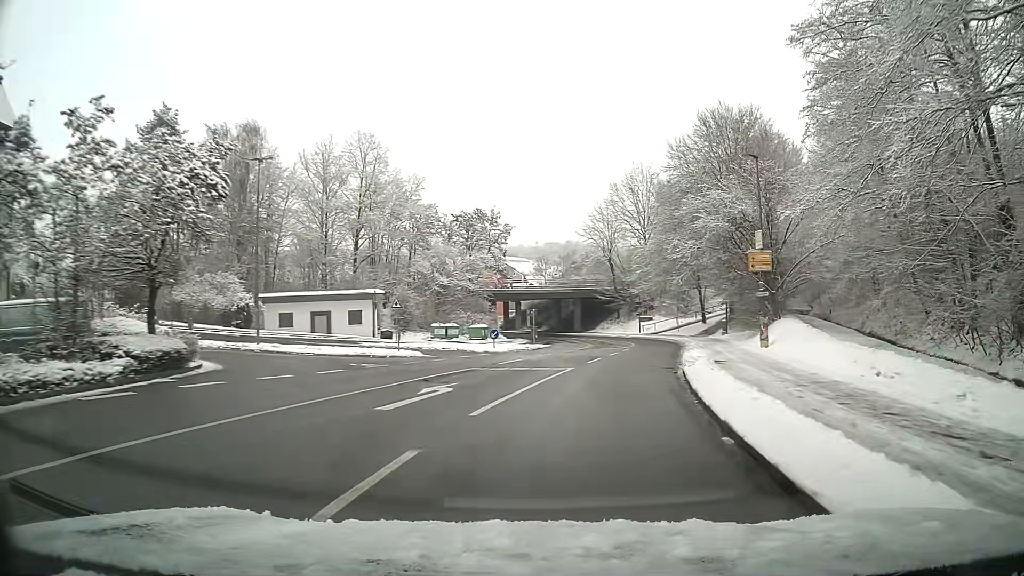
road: unclassified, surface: asphalt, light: Day
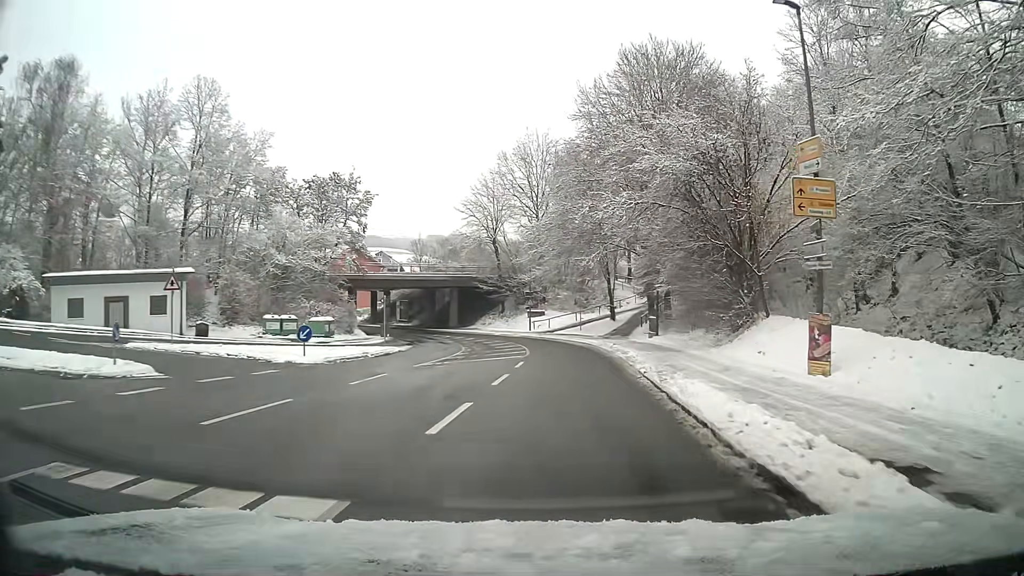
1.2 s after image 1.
(+1.2, +15.1) m; +8°
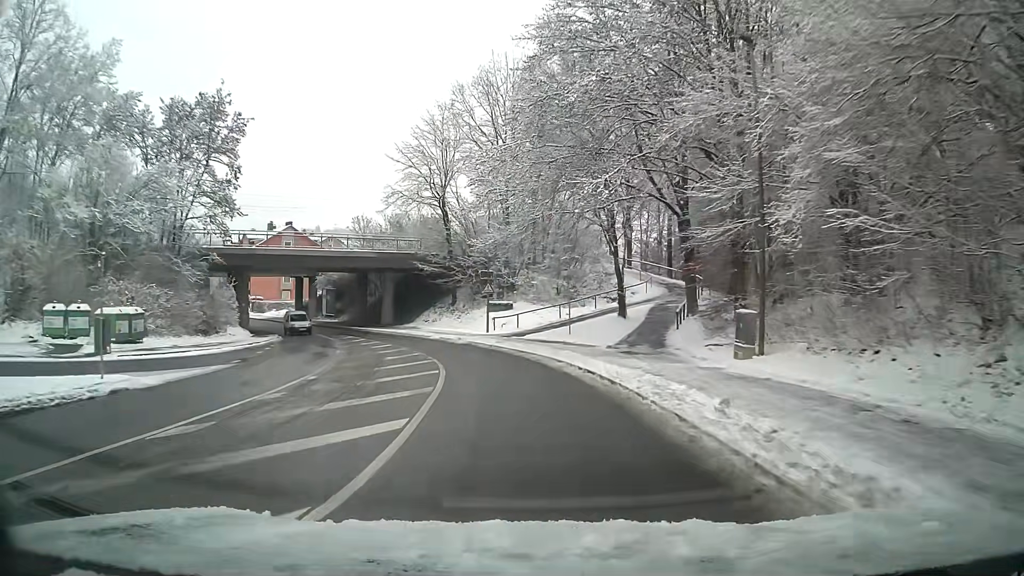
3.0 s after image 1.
(+0.5, +22.6) m; 0°
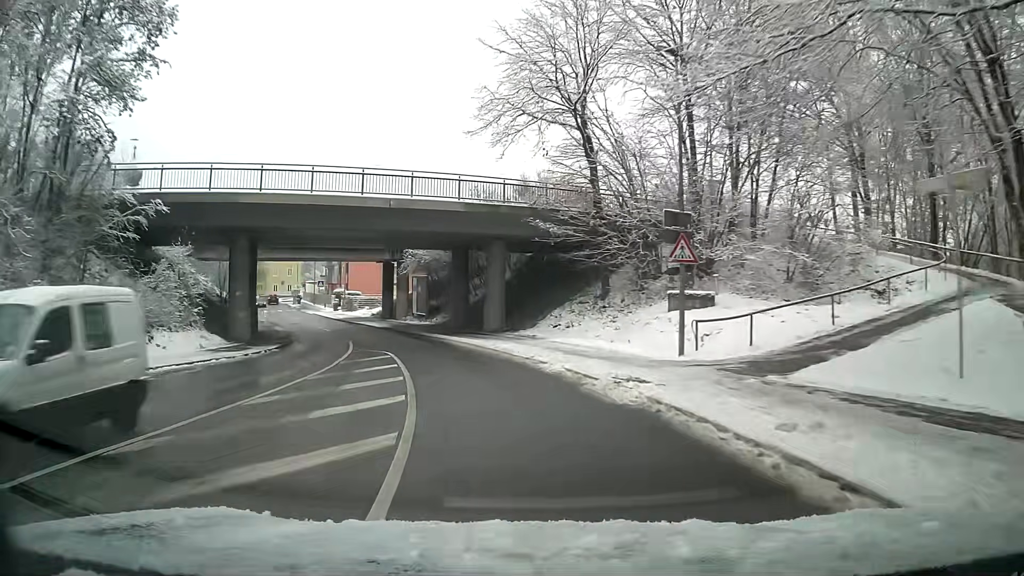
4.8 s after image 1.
(-2.4, +22.8) m; -14°
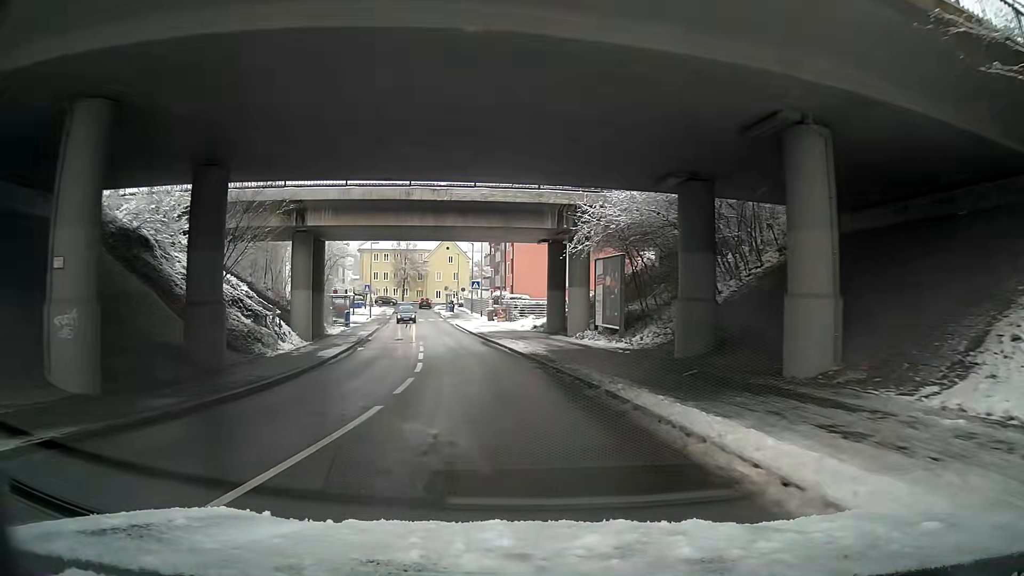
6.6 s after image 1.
(-3.0, +22.3) m; -12°
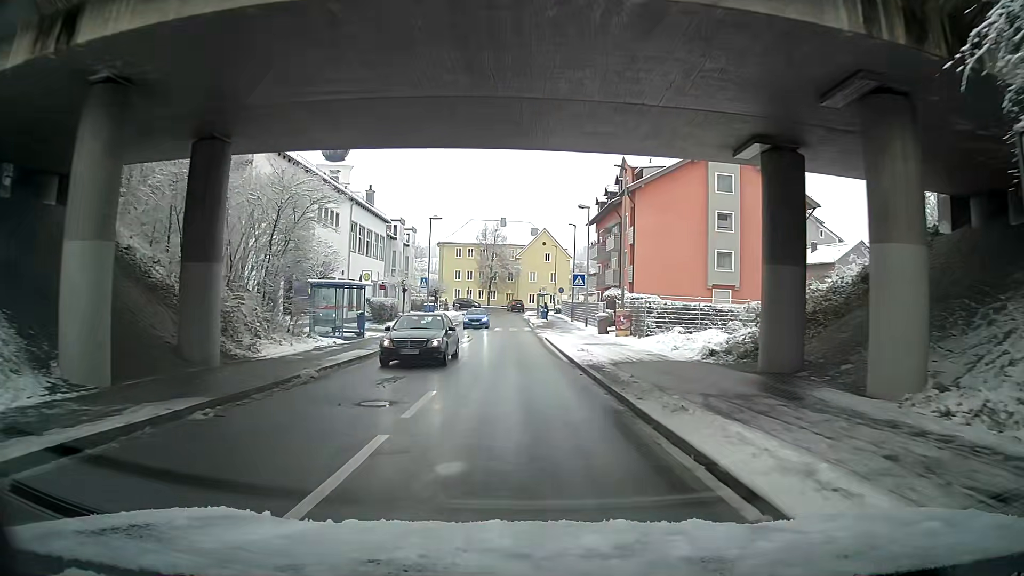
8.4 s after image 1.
(-0.4, +21.3) m; -5°
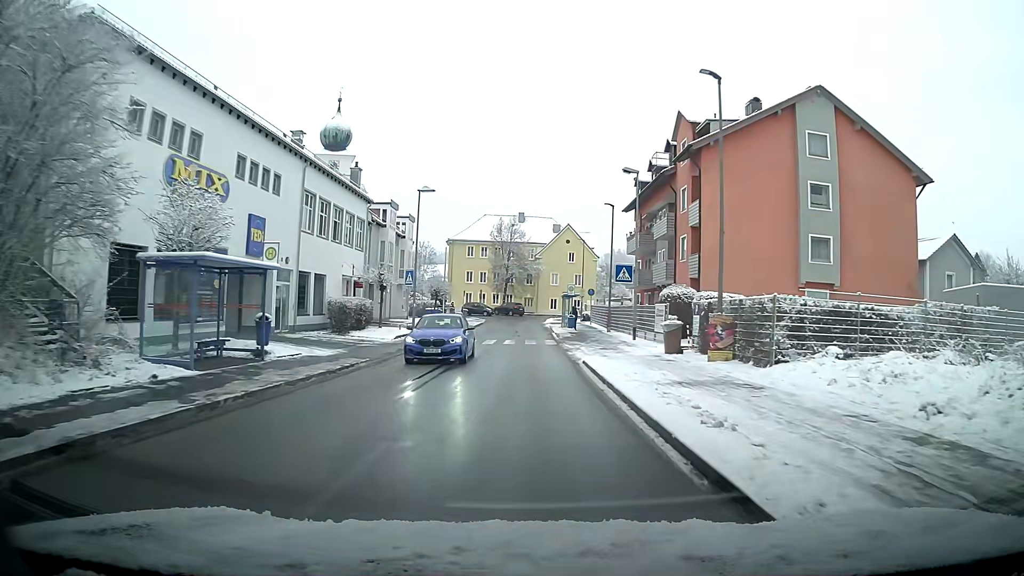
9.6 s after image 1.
(-0.5, +13.6) m; -4°
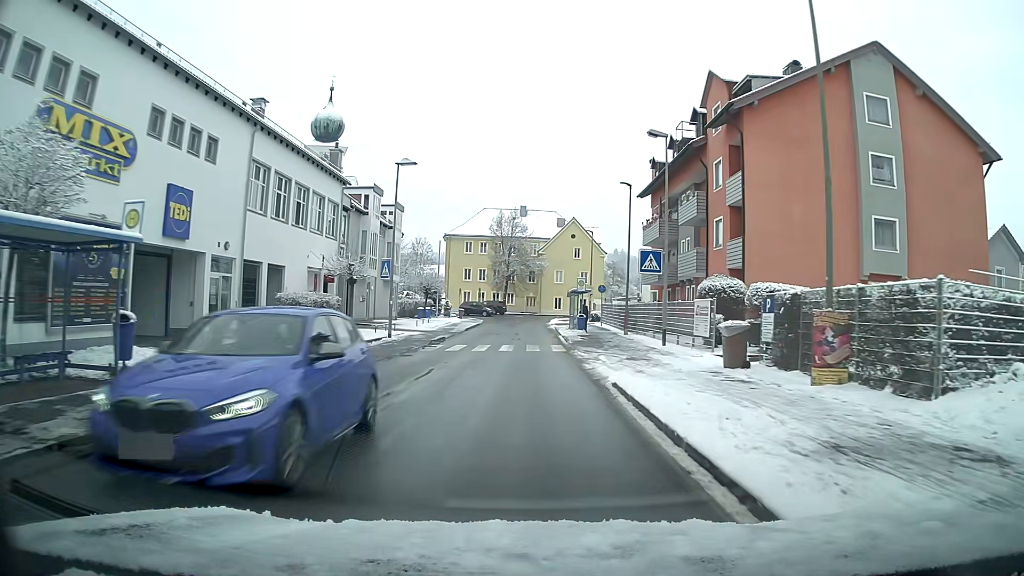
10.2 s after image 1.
(-0.1, +6.8) m; -2°
